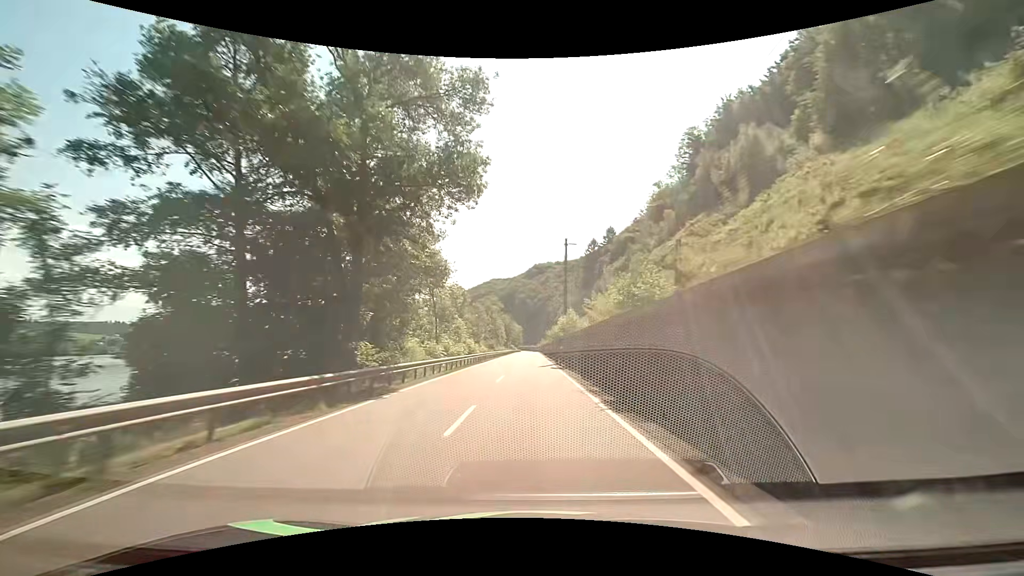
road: primary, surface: asphalt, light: Day
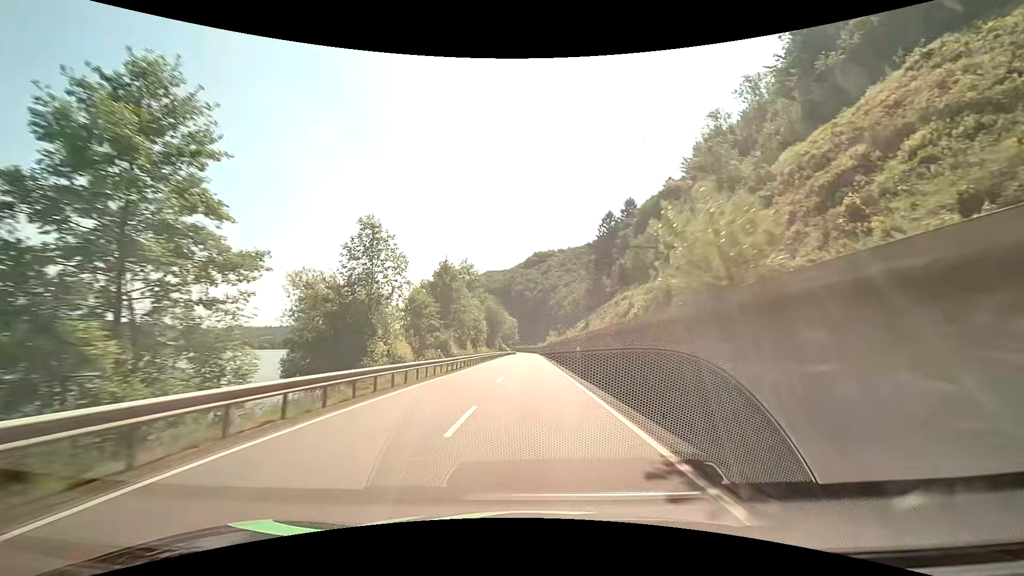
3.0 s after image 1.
(-0.1, +60.0) m; 0°
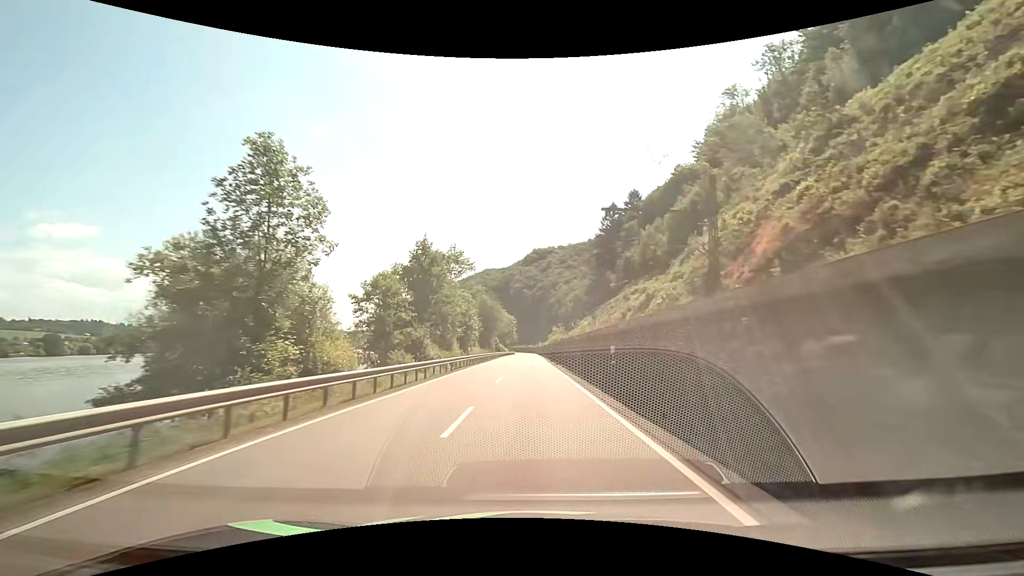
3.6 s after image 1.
(0.0, +12.0) m; 0°
(0, +10) (0, +20) (0, +30) (0, +40) (0, +50) (0, +60) (0, +70) (0, +80) (0, +90) (0, +100) m
